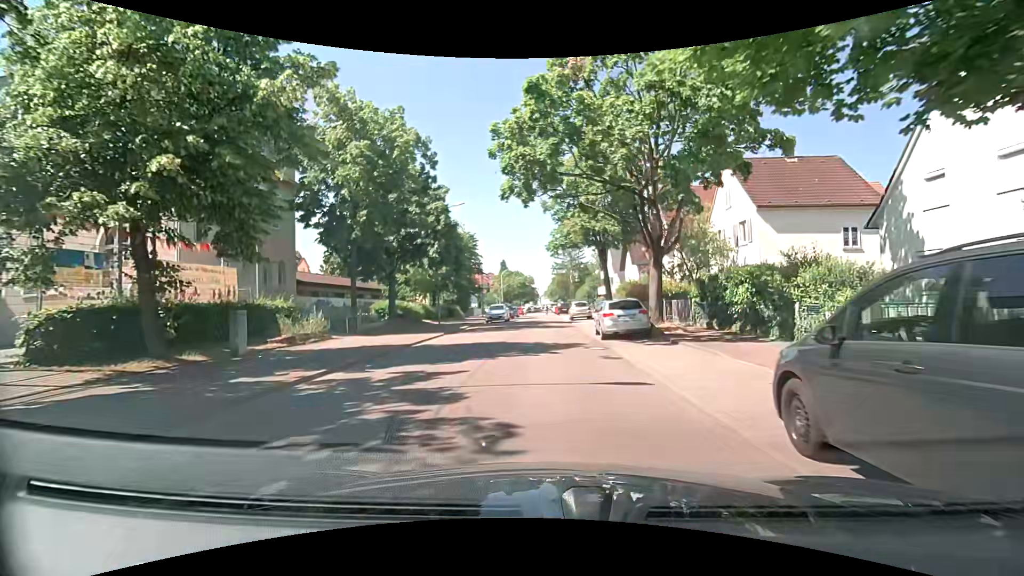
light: Day
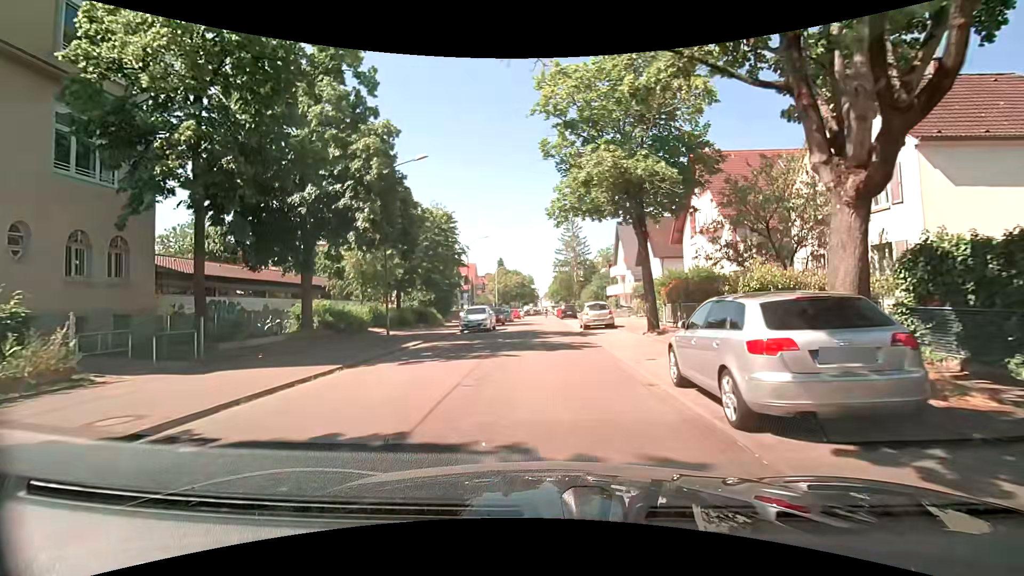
(+0.2, +12.5) m; +1°
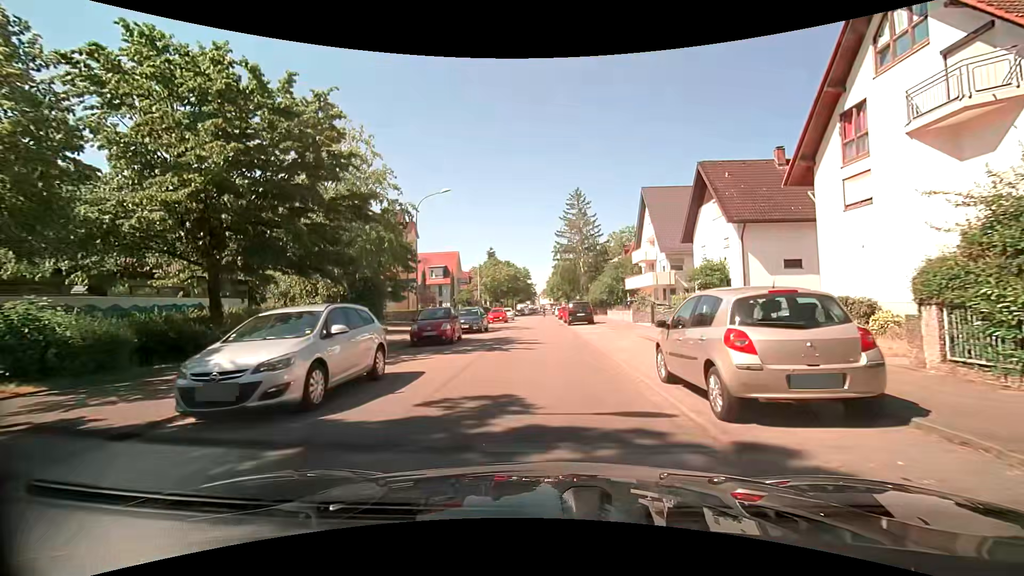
(-0.1, +21.3) m; -1°
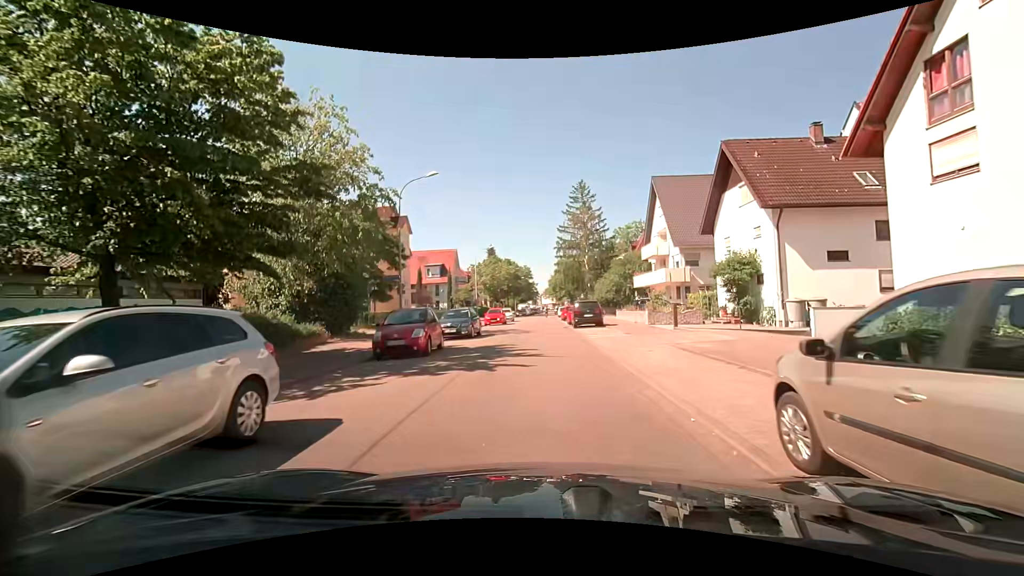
(0.0, +4.3) m; -1°
(0, +10) (0, +20) (0, +30) (0, +40) (+1, +50) (+1, +60) (+1, +70) (+1, +80) (+1, +90) (+1, +100) m
